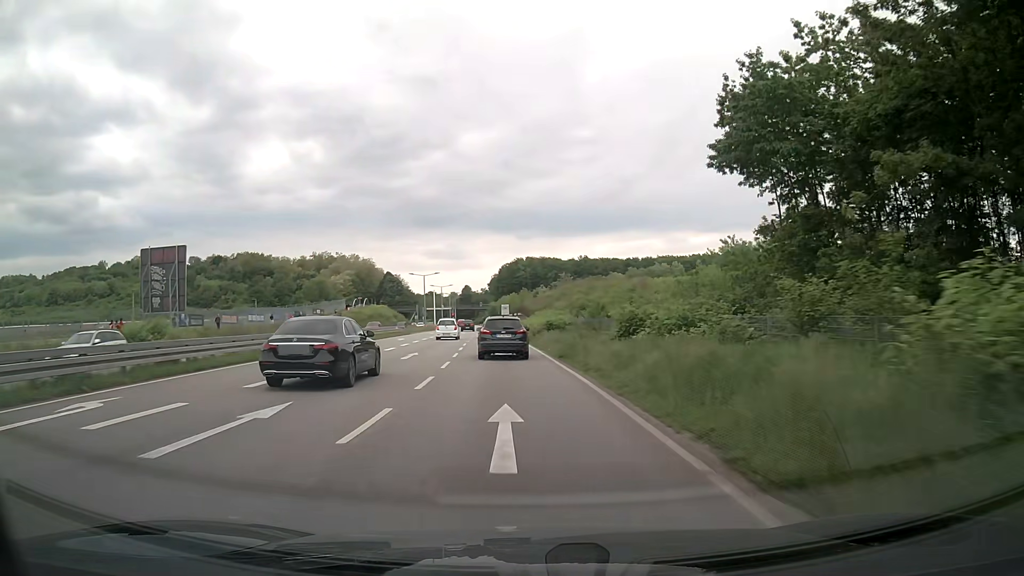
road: primary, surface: asphalt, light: Day
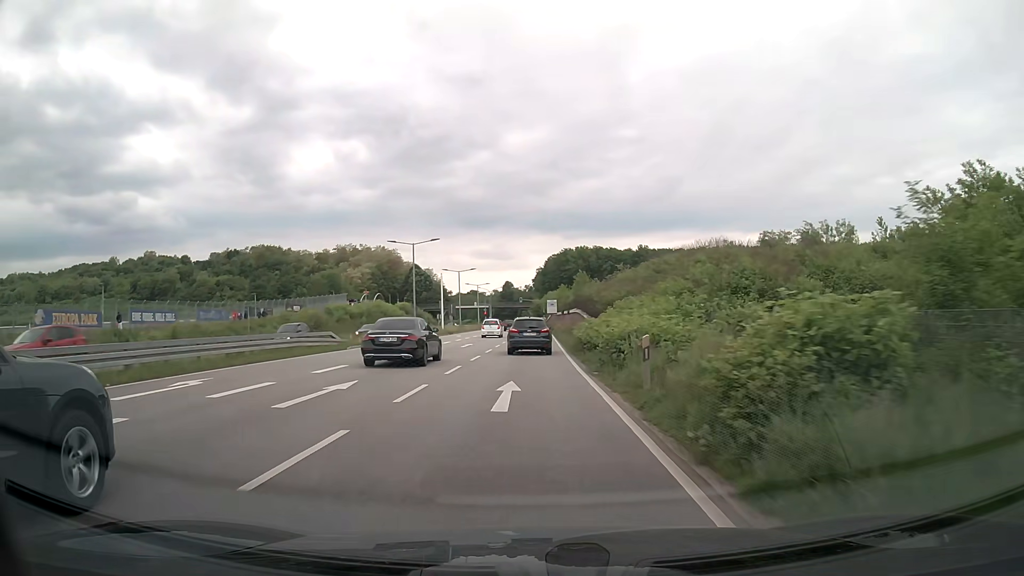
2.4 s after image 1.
(-1.4, +38.6) m; -4°
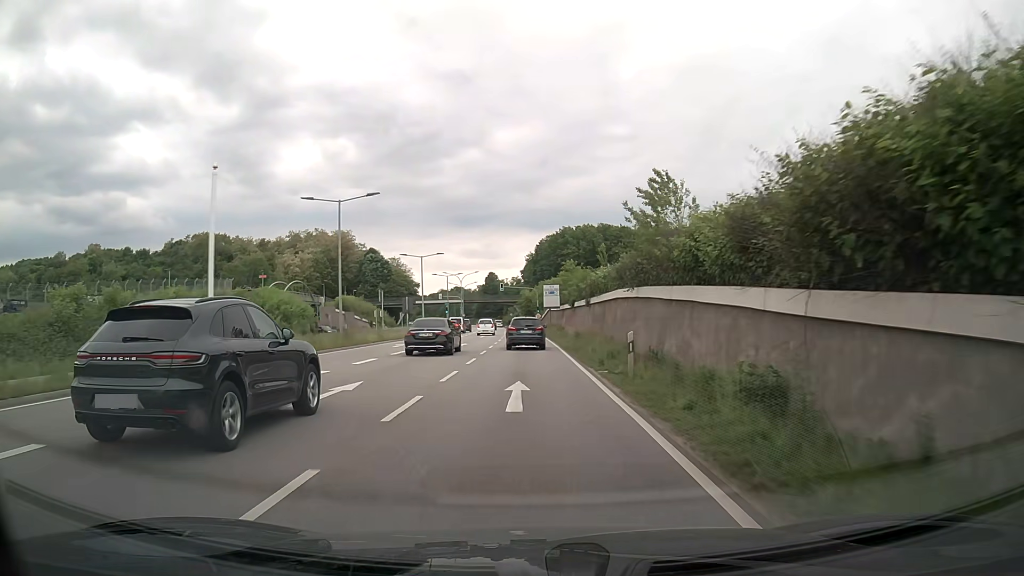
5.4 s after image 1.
(+0.2, +50.4) m; +1°
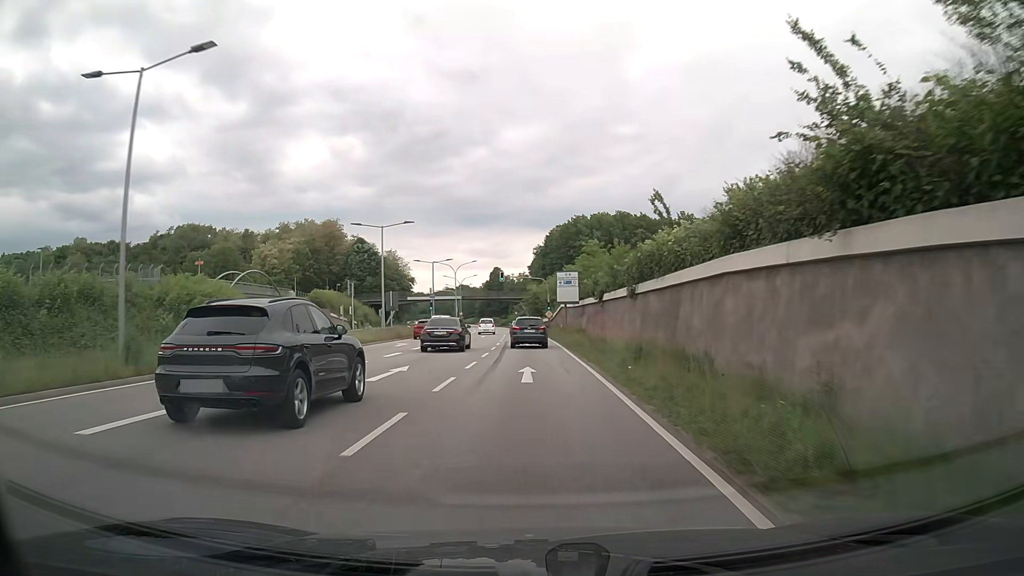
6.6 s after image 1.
(-0.1, +20.4) m; 0°
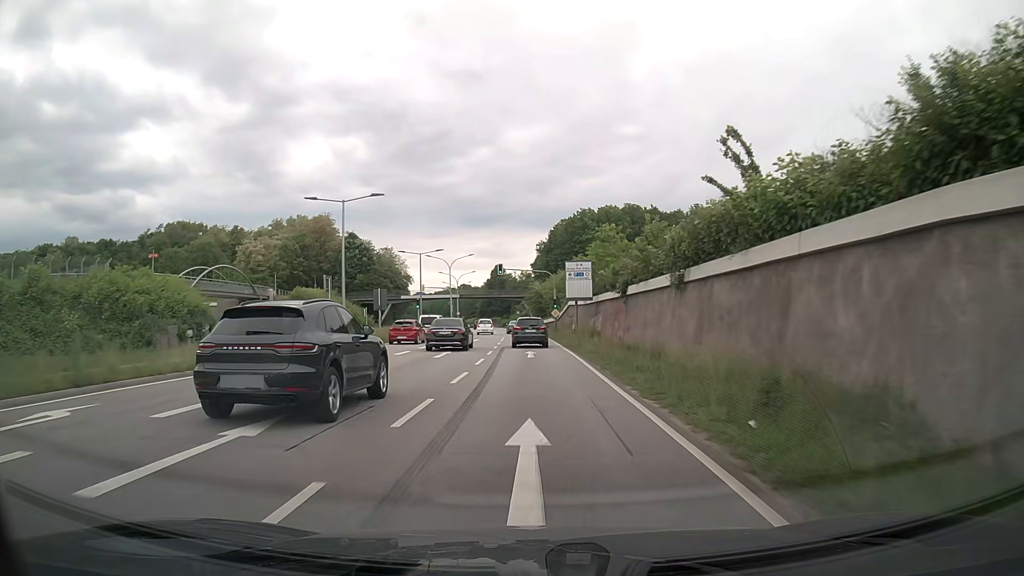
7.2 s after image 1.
(0.0, +10.2) m; 0°
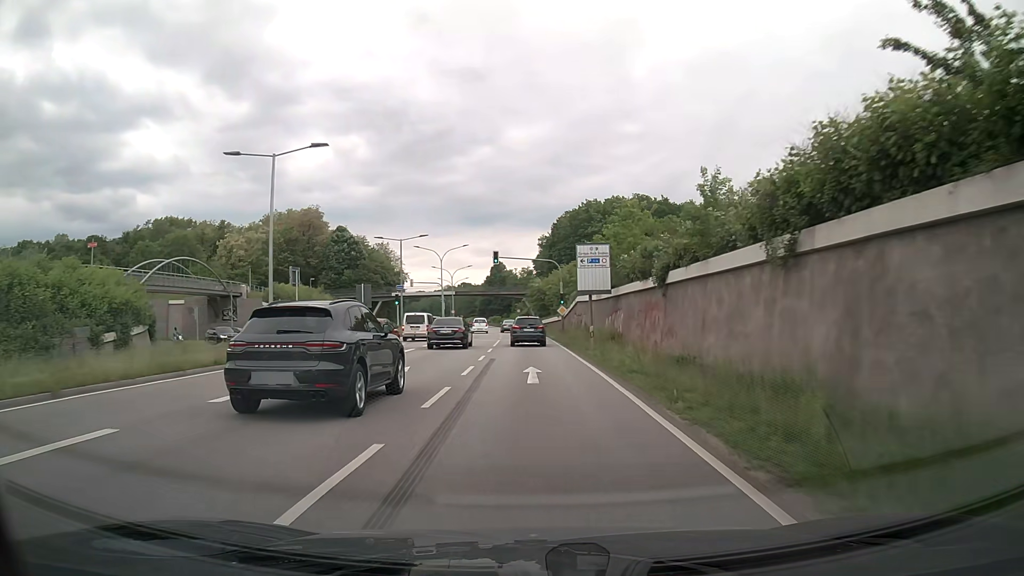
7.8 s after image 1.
(0.0, +10.3) m; 0°
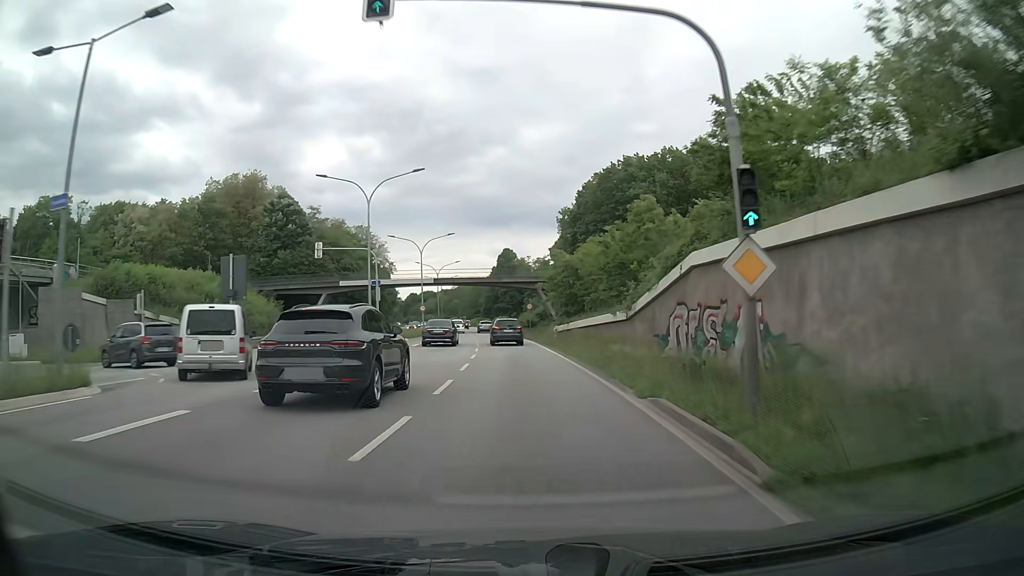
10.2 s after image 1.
(-0.2, +41.4) m; -1°
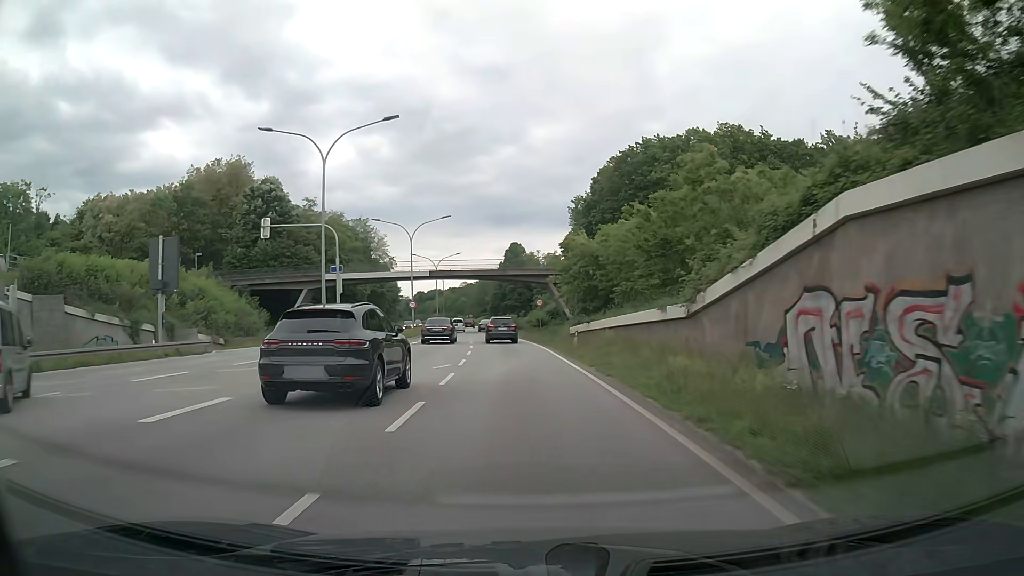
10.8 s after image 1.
(-0.1, +10.4) m; -1°
(0, +10) (0, +20) (-1, +30) (-1, +40) (-2, +50) (-3, +60) (-4, +70) (-5, +80) (-6, +90) (-7, +100) m
